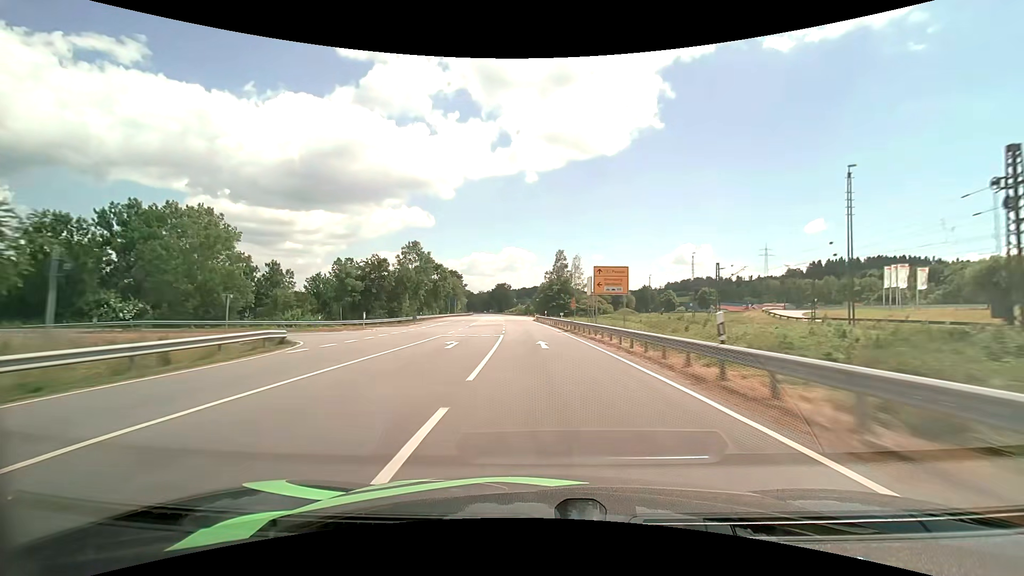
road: primary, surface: asphalt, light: Day
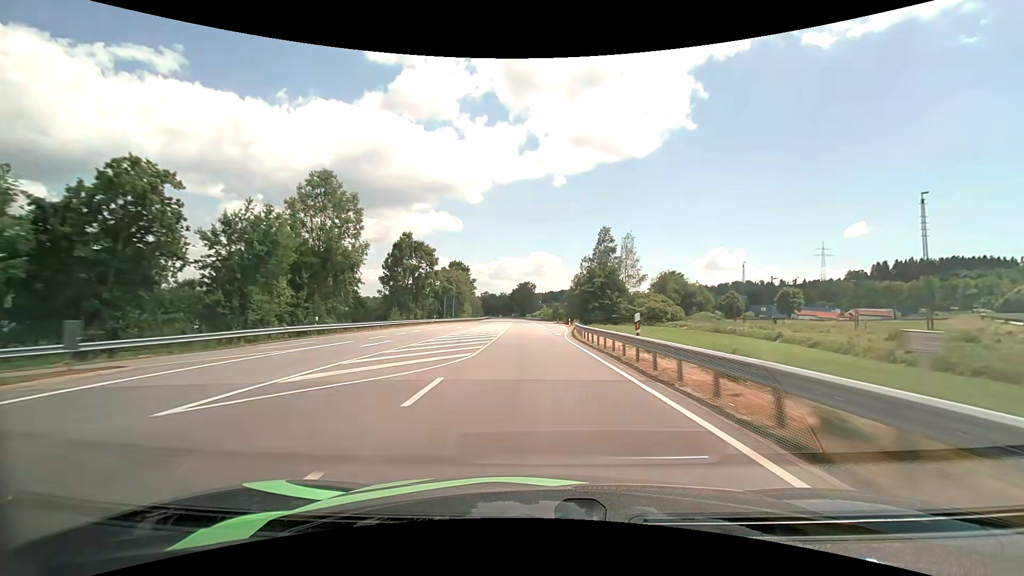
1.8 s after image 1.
(-1.2, +43.8) m; -3°
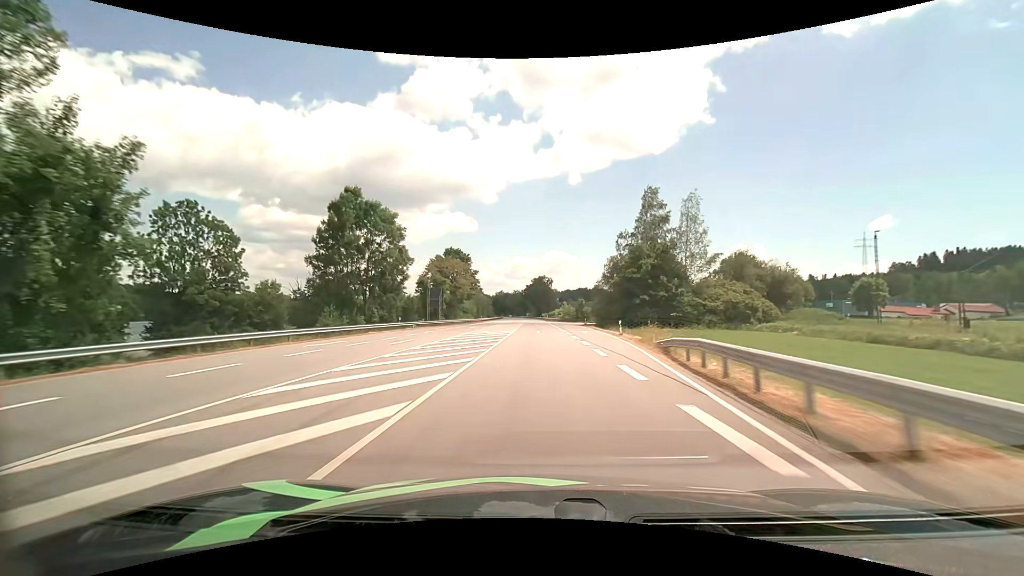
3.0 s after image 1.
(-0.5, +29.2) m; -2°
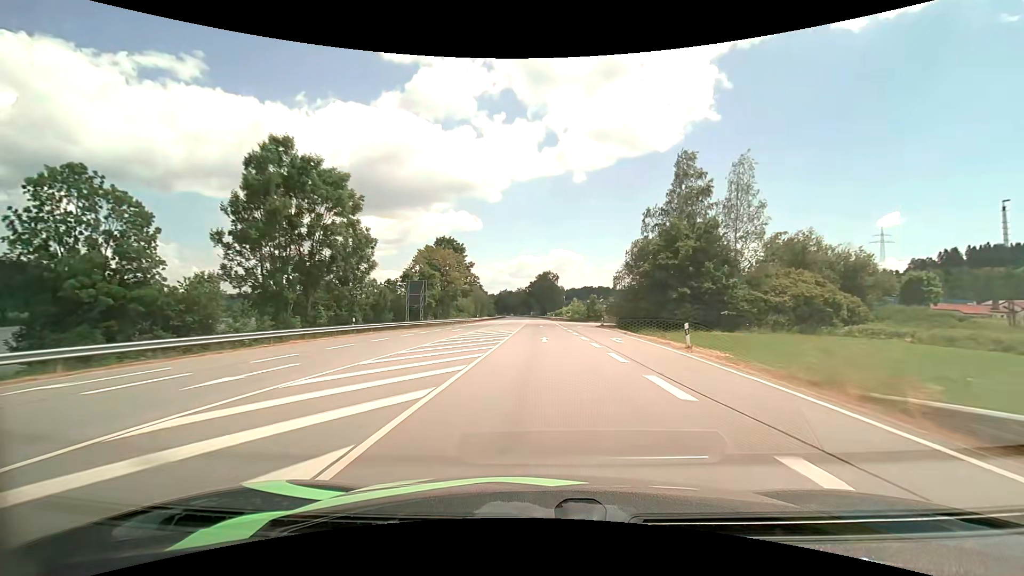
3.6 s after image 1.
(0.0, +14.6) m; 0°
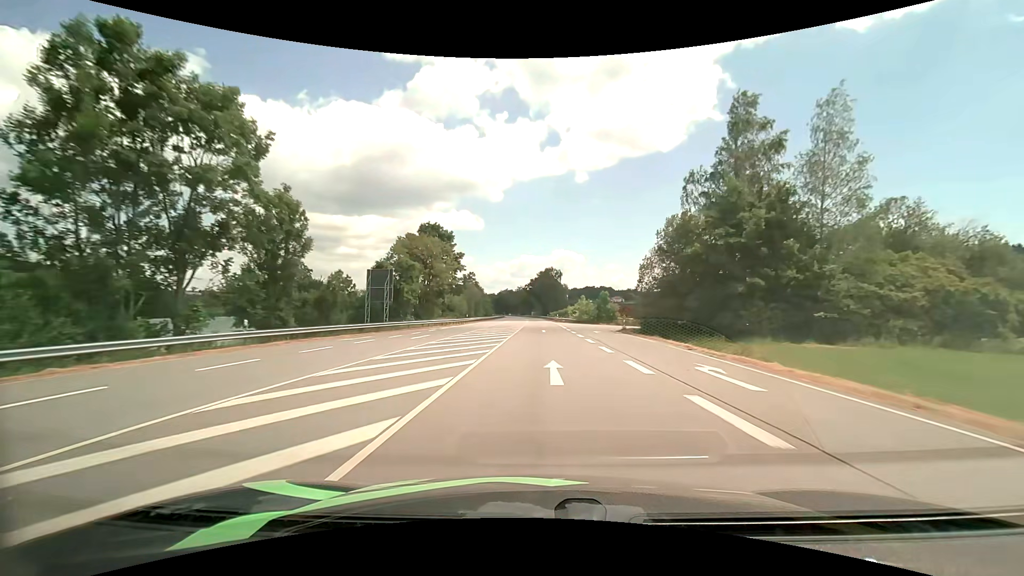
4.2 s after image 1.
(-0.1, +14.6) m; 0°
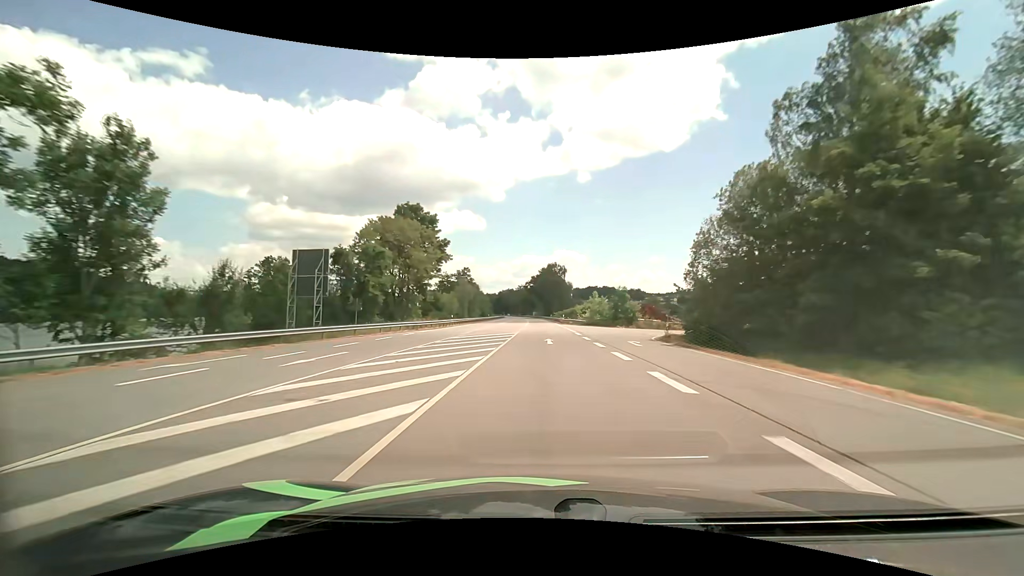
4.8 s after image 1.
(0.0, +14.6) m; 0°
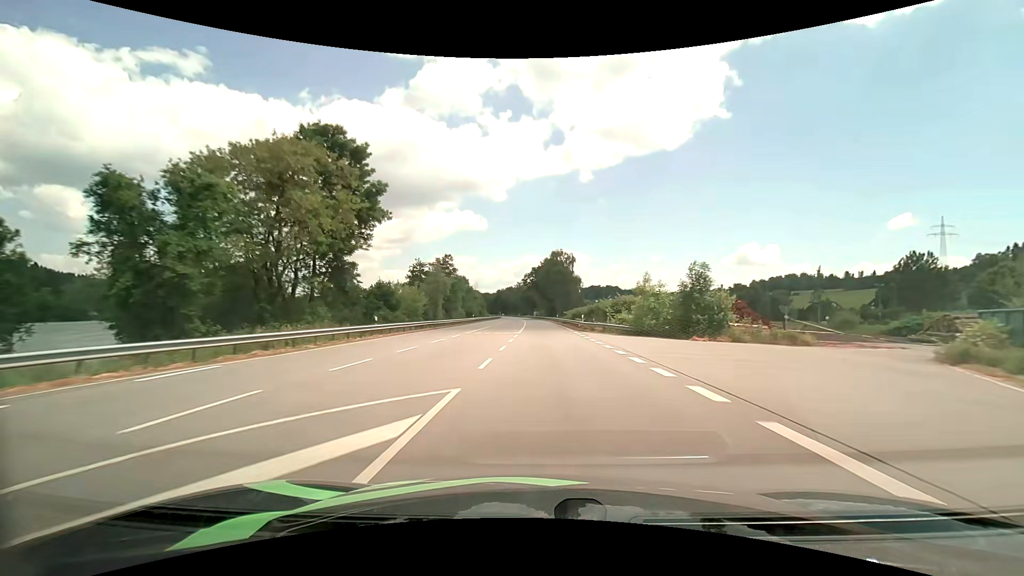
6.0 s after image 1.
(-0.1, +29.4) m; 0°
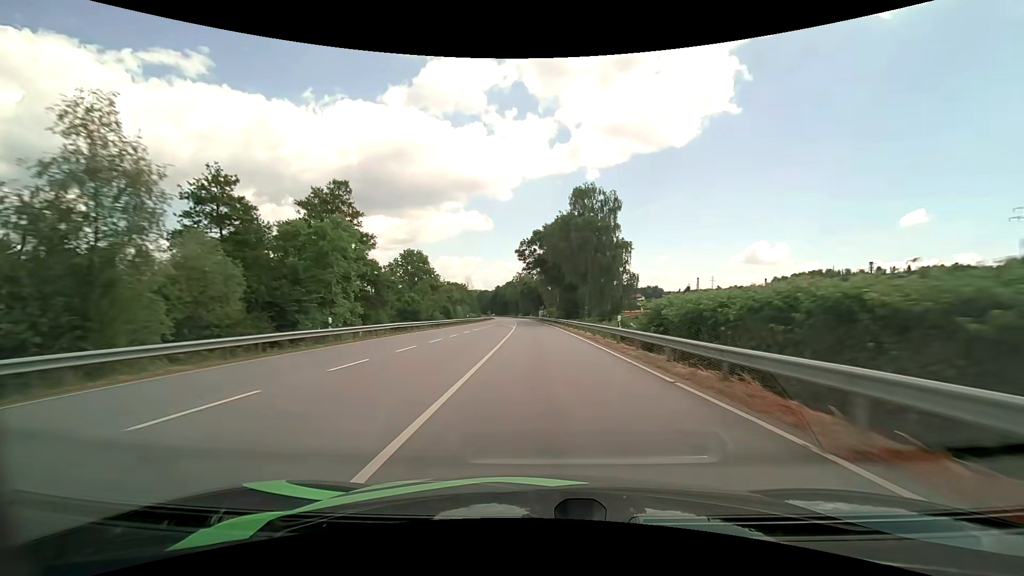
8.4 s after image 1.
(-0.1, +59.4) m; -1°
(0, +10) (0, +20) (0, +30) (-1, +40) (-1, +50) (-1, +60) (-2, +70) (-2, +80) (-3, +90) (-3, +100) m
